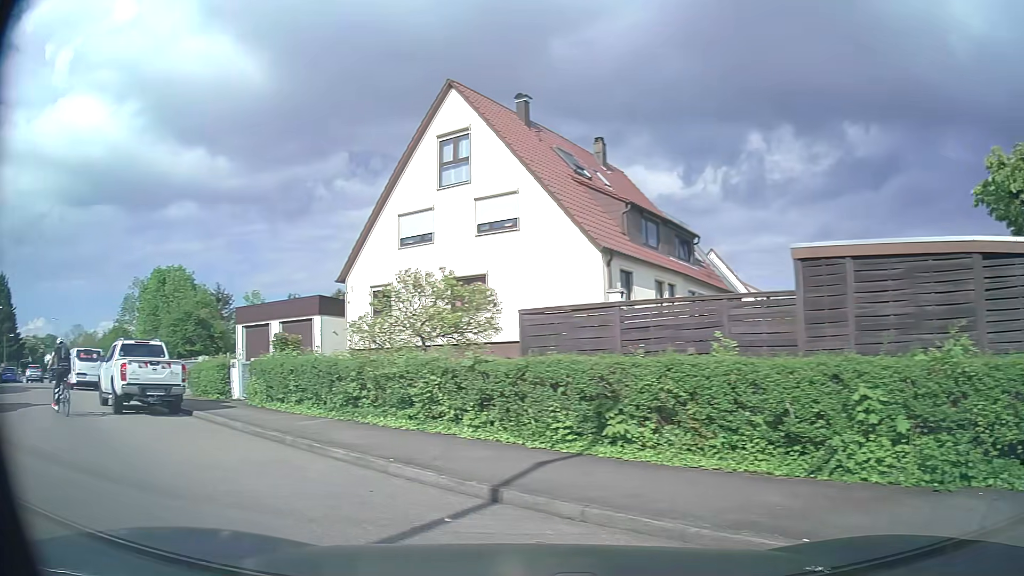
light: Day
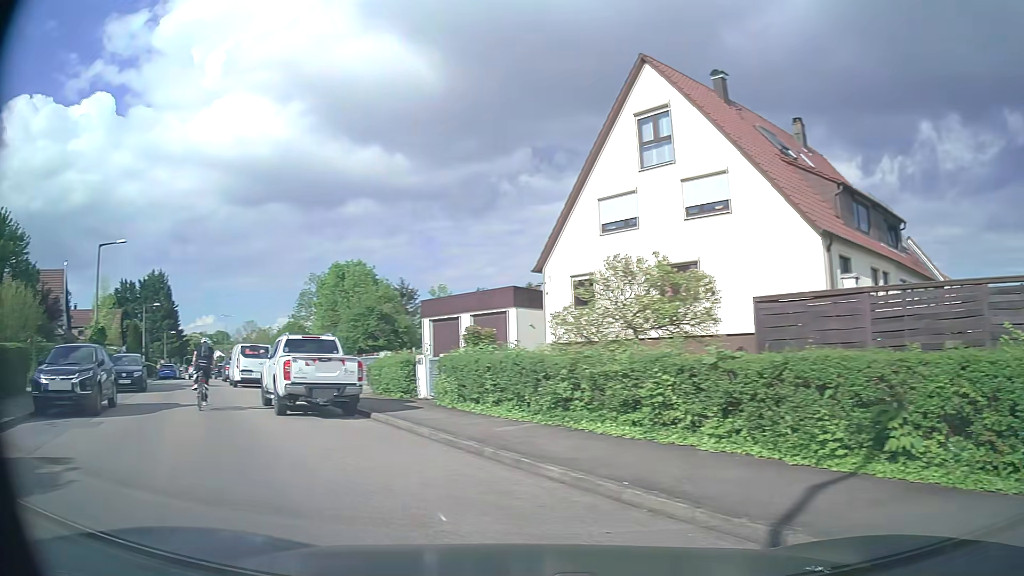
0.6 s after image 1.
(-0.3, +1.8) m; -15°
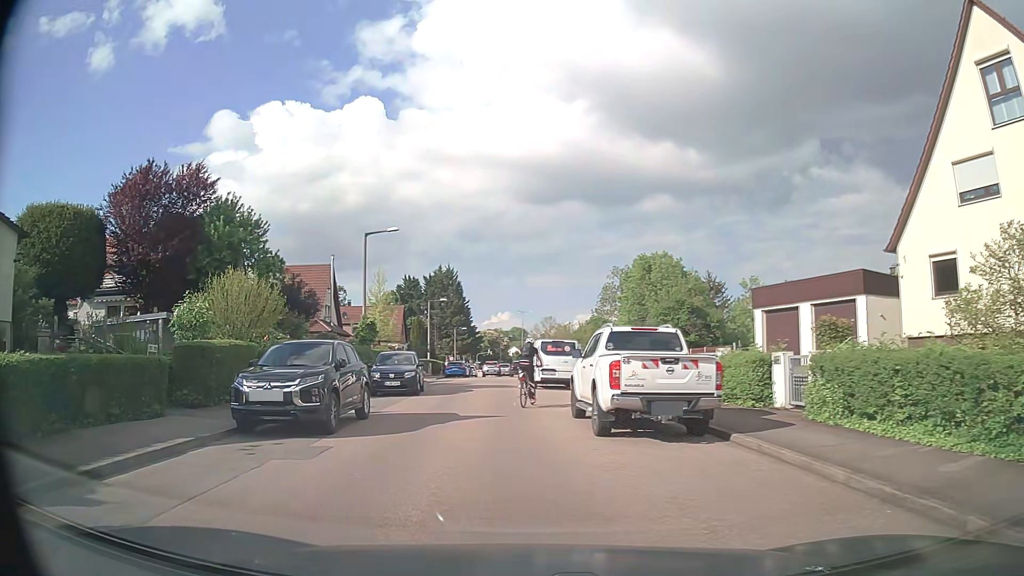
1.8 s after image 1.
(-1.2, +4.1) m; -28°
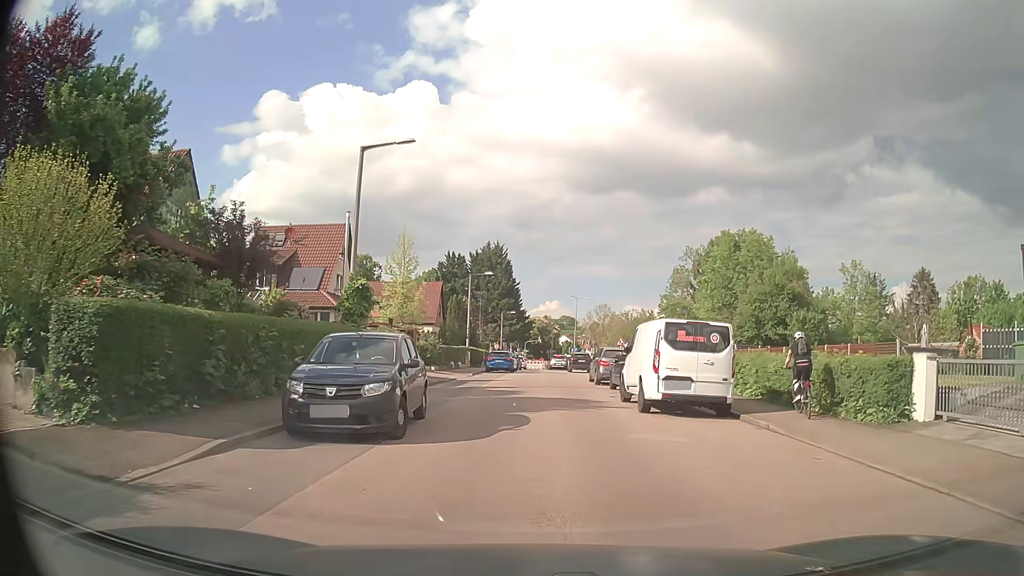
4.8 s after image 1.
(-1.2, +13.6) m; -4°
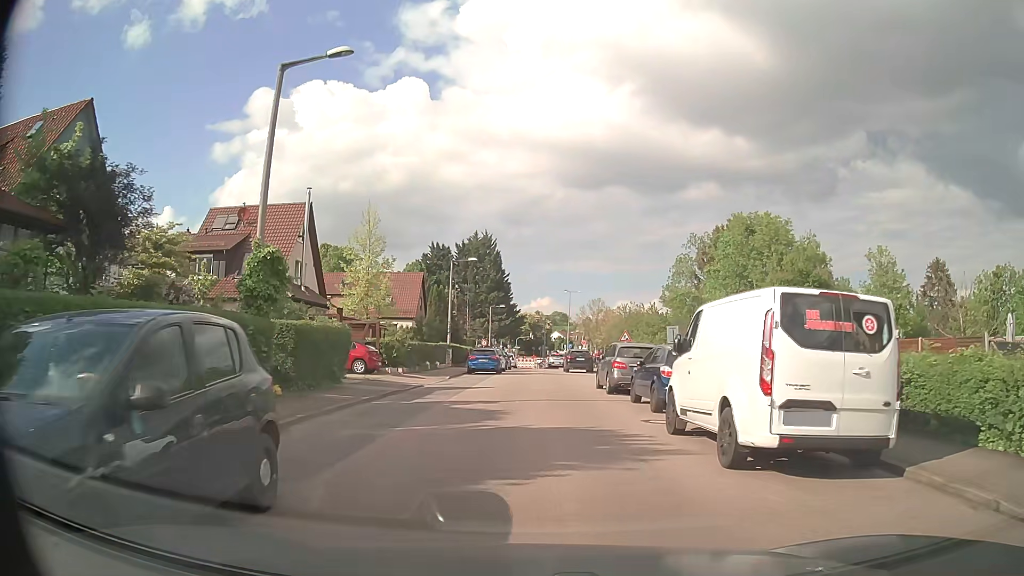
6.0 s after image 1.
(+0.1, +7.2) m; +1°
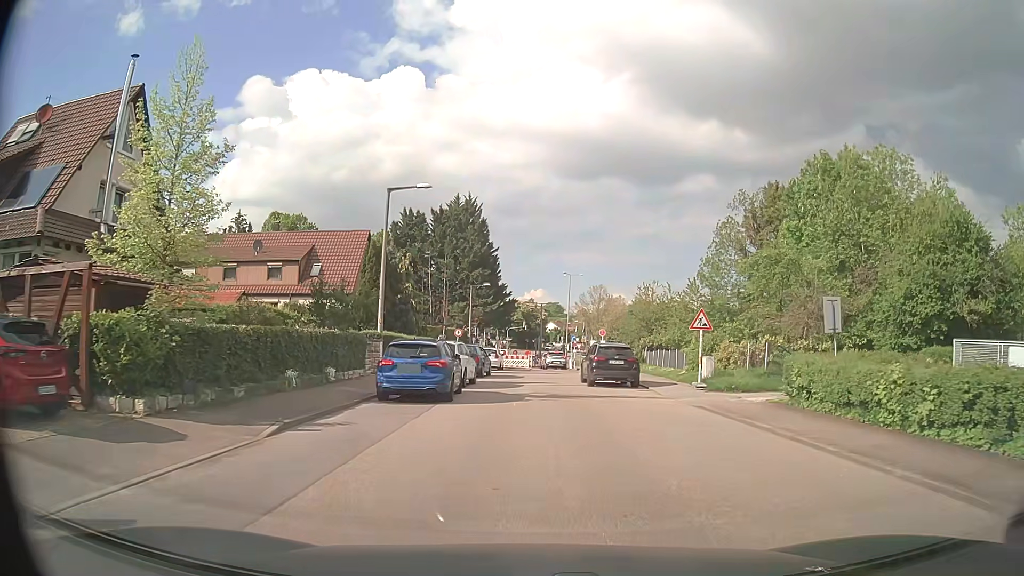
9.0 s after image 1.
(0.0, +20.9) m; +1°
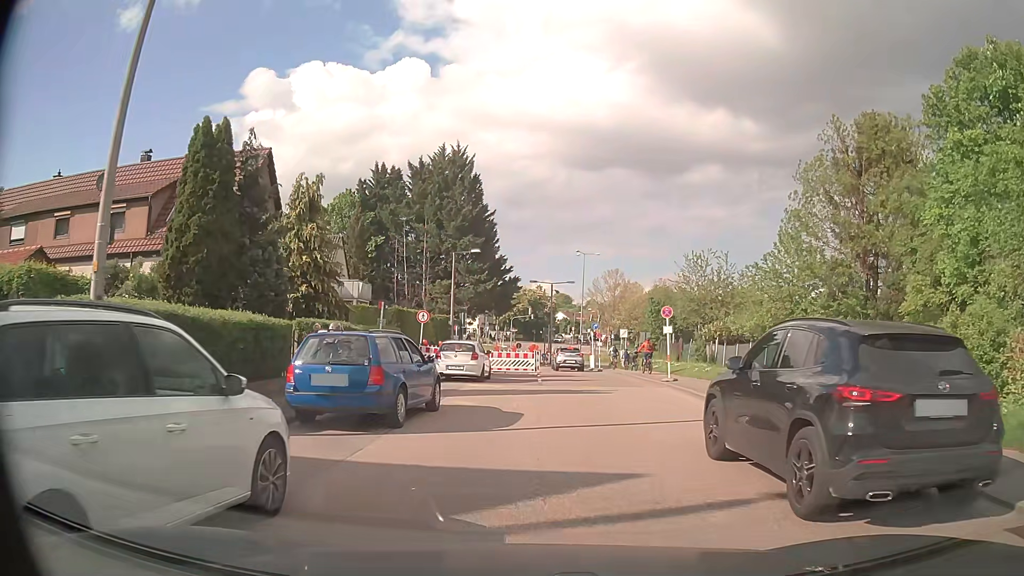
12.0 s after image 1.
(0.0, +19.1) m; -1°
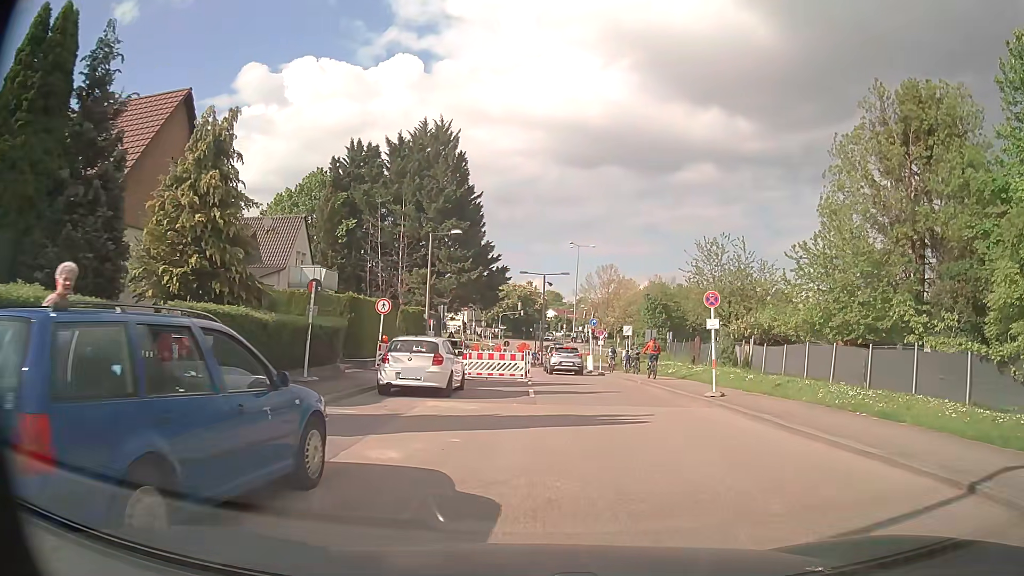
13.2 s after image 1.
(0.0, +7.0) m; -1°
